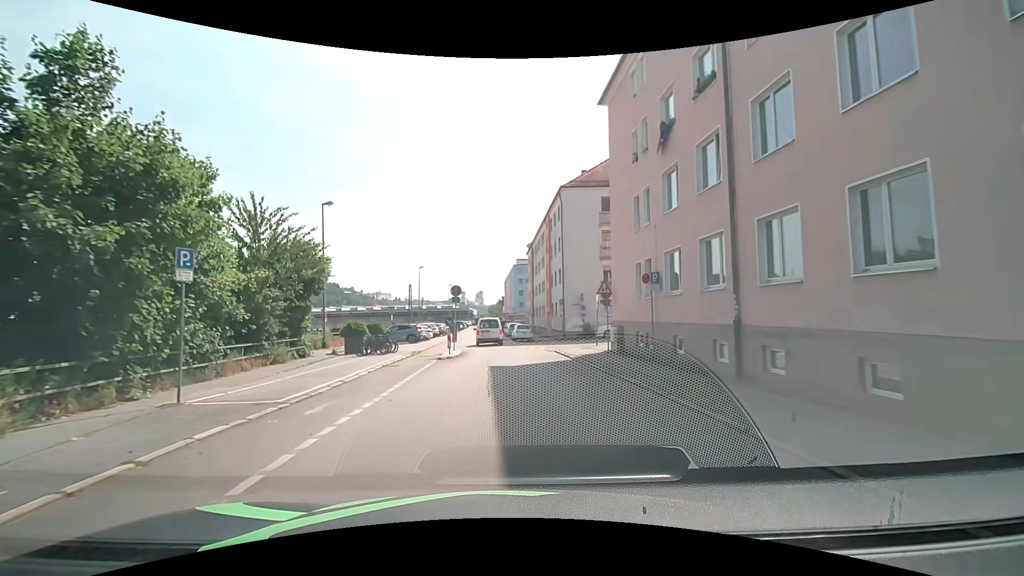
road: residential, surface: asphalt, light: Day
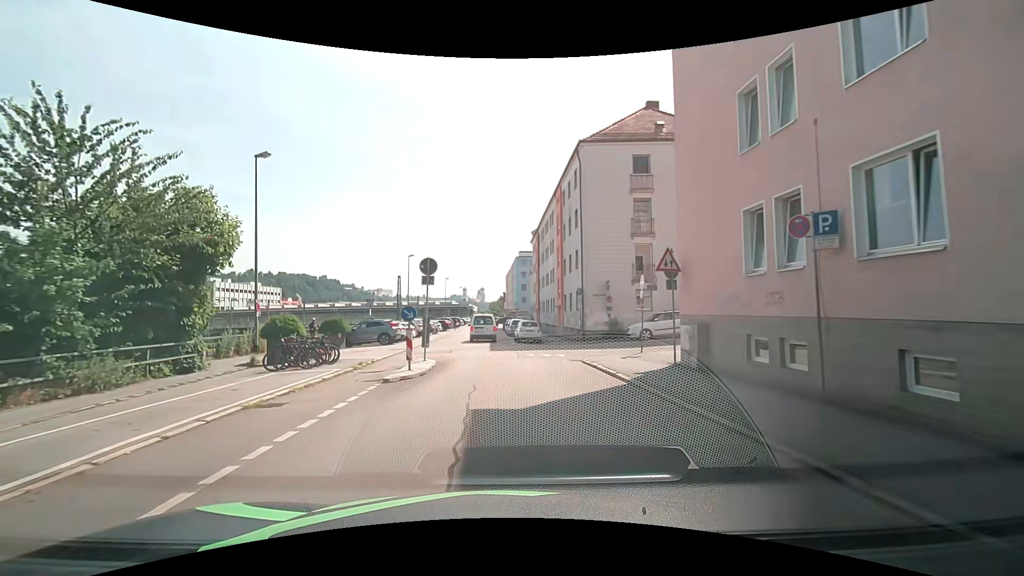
(0.0, +9.4) m; -1°
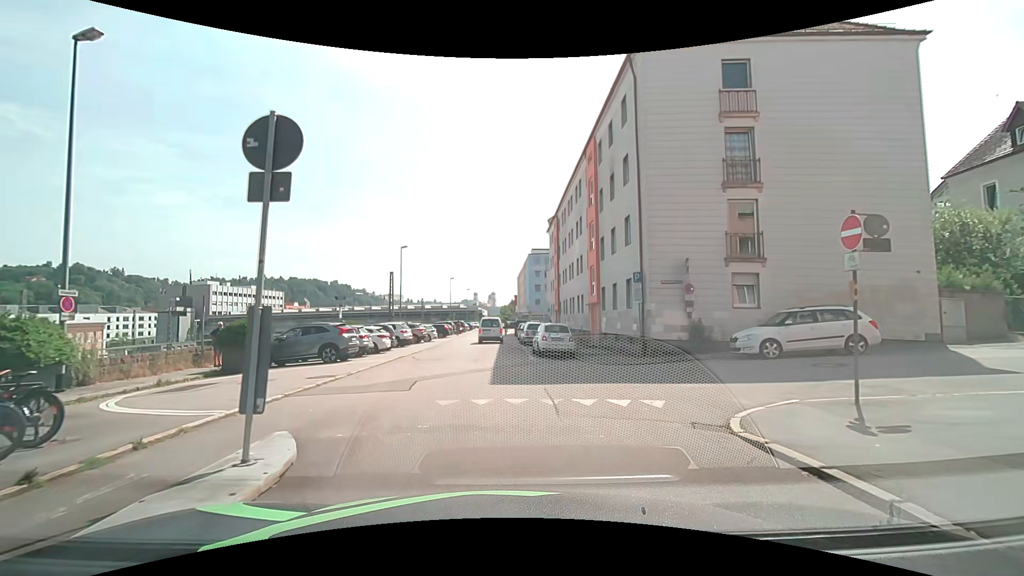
(+0.1, +11.3) m; 0°
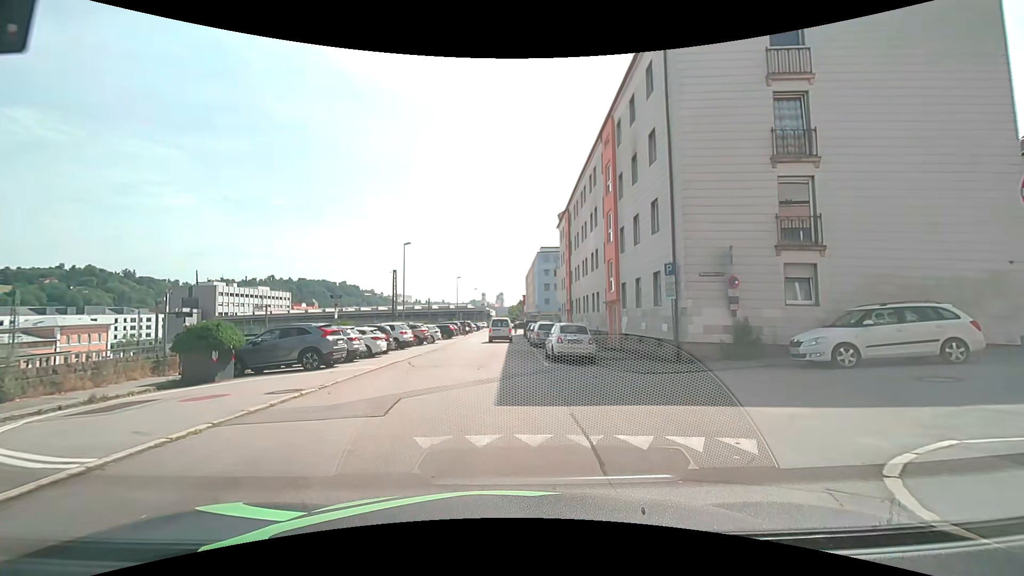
(0.0, +2.7) m; -3°
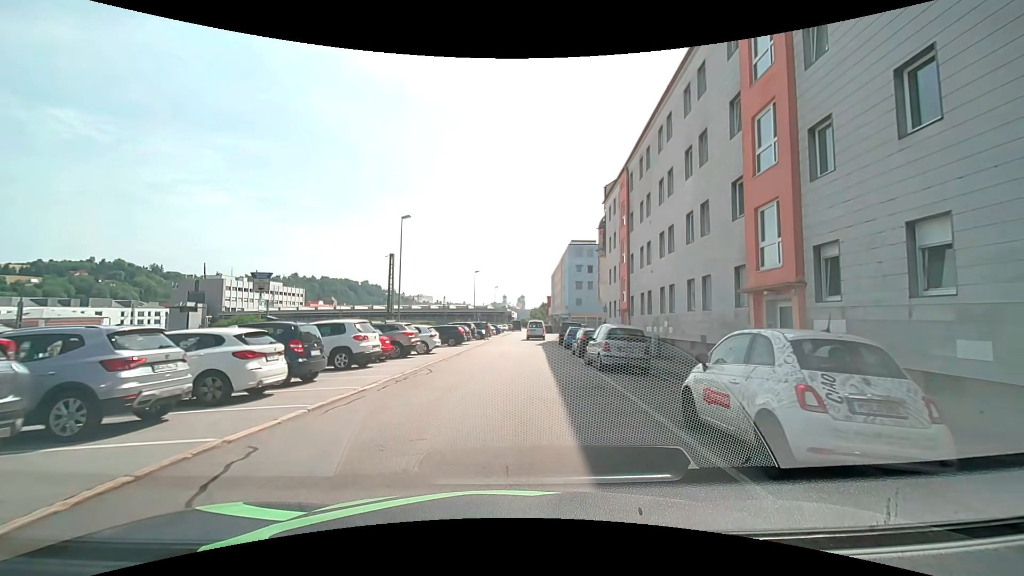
(-0.1, +14.0) m; -2°
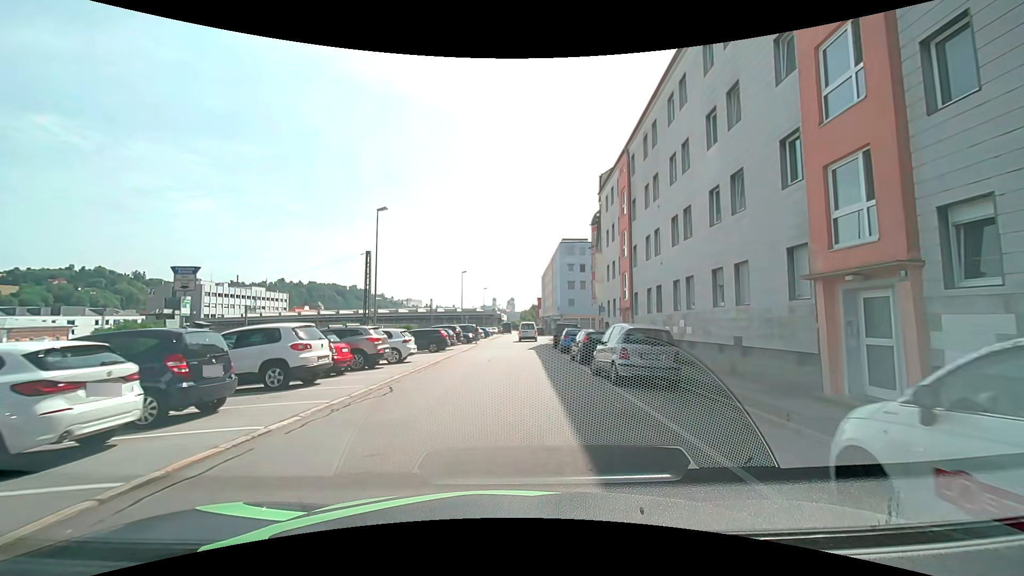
(+0.1, +3.9) m; +3°
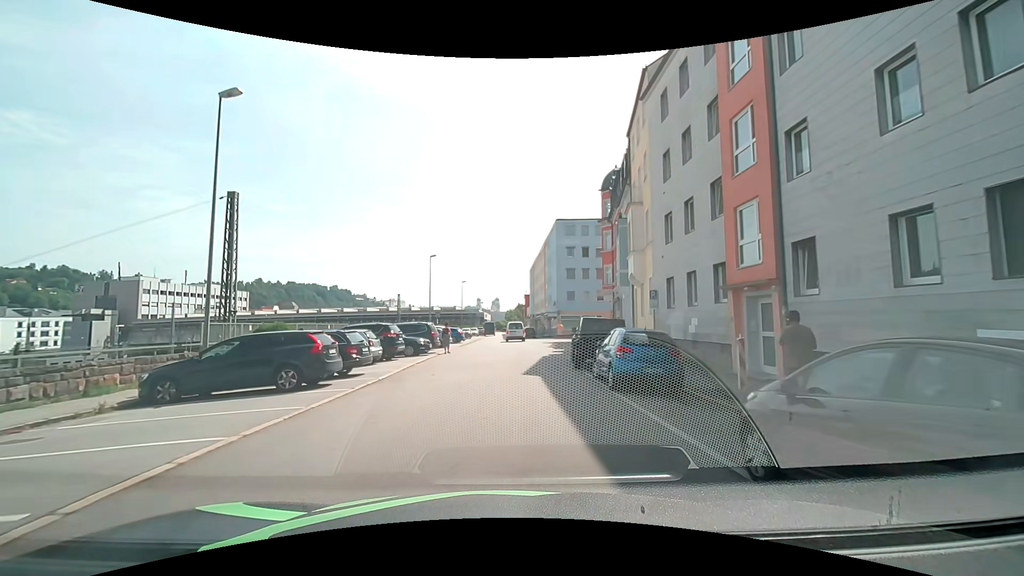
(+0.1, +18.2) m; +1°
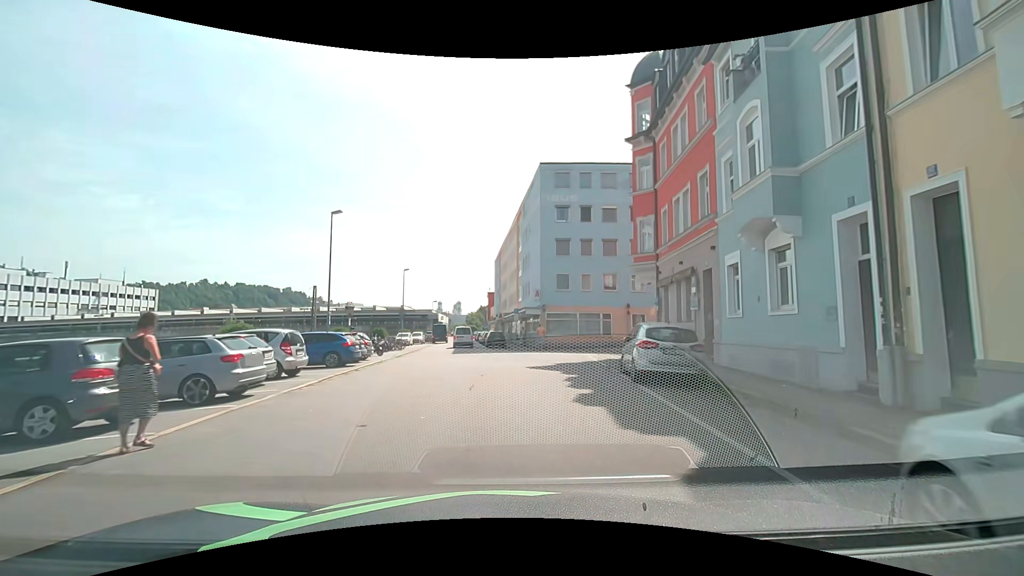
(+0.5, +24.0) m; +4°
